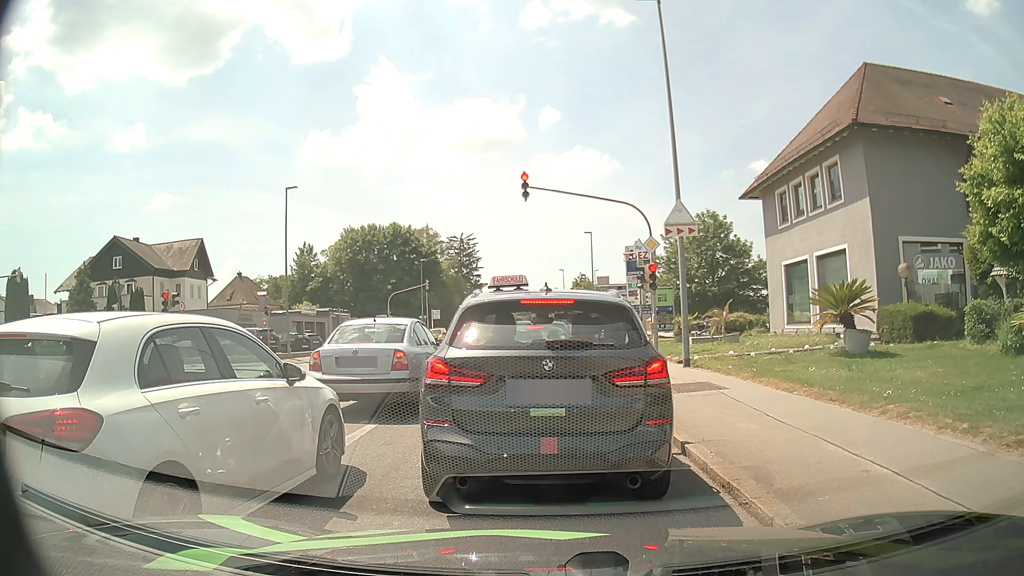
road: tertiary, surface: asphalt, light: Day
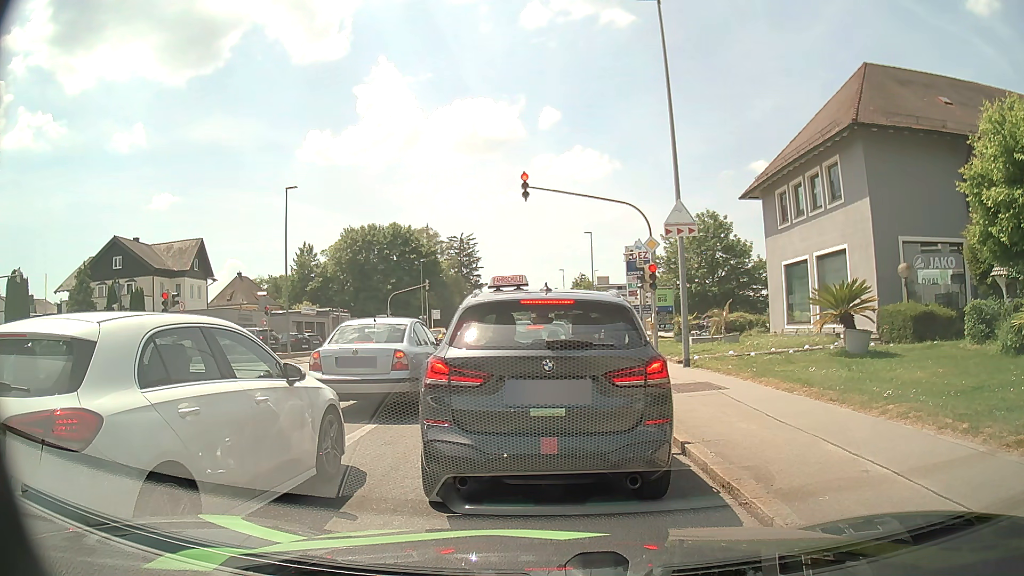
(0.0, 0.0) m; 0°
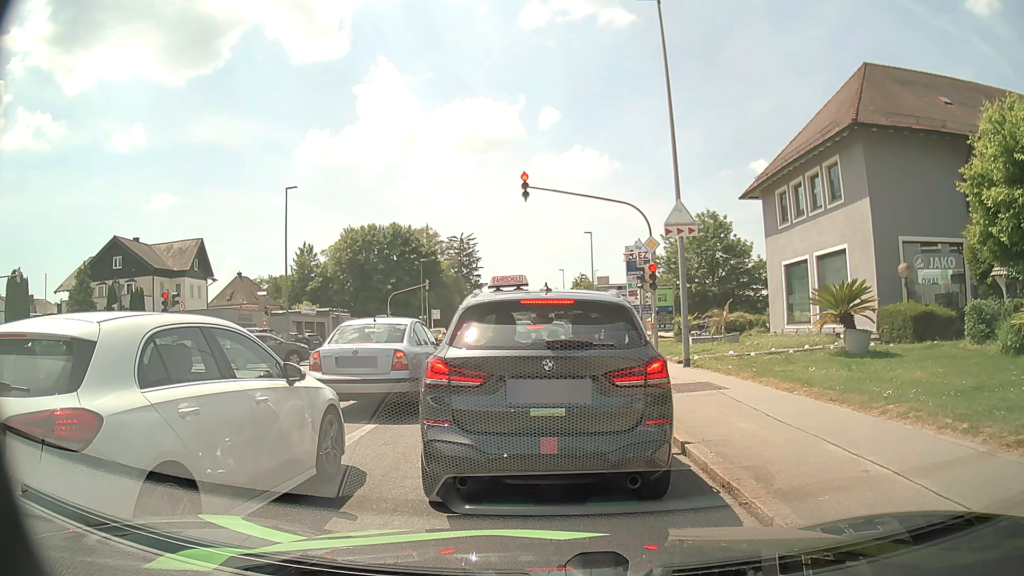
(0.0, 0.0) m; 0°
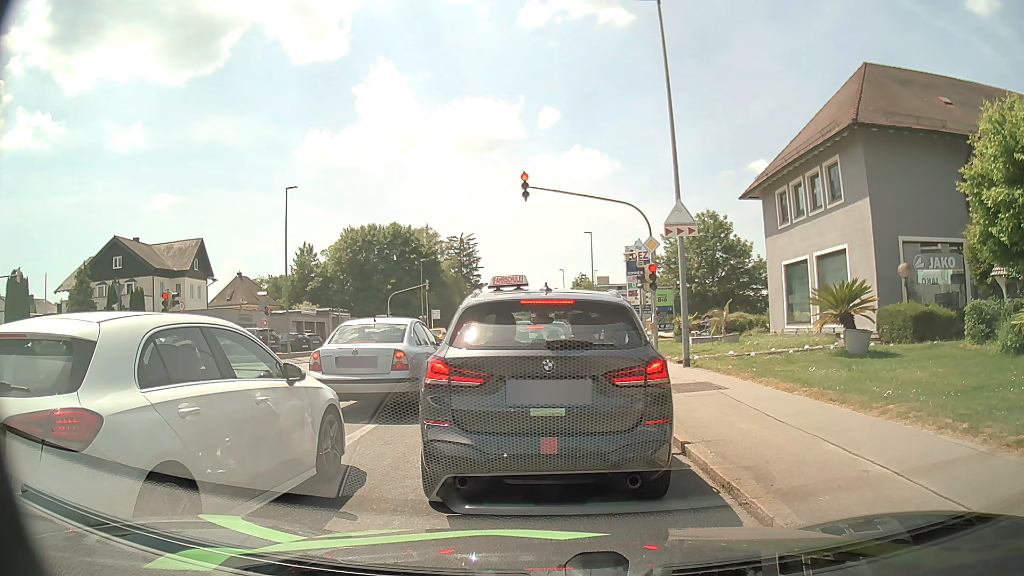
(0.0, 0.0) m; 0°
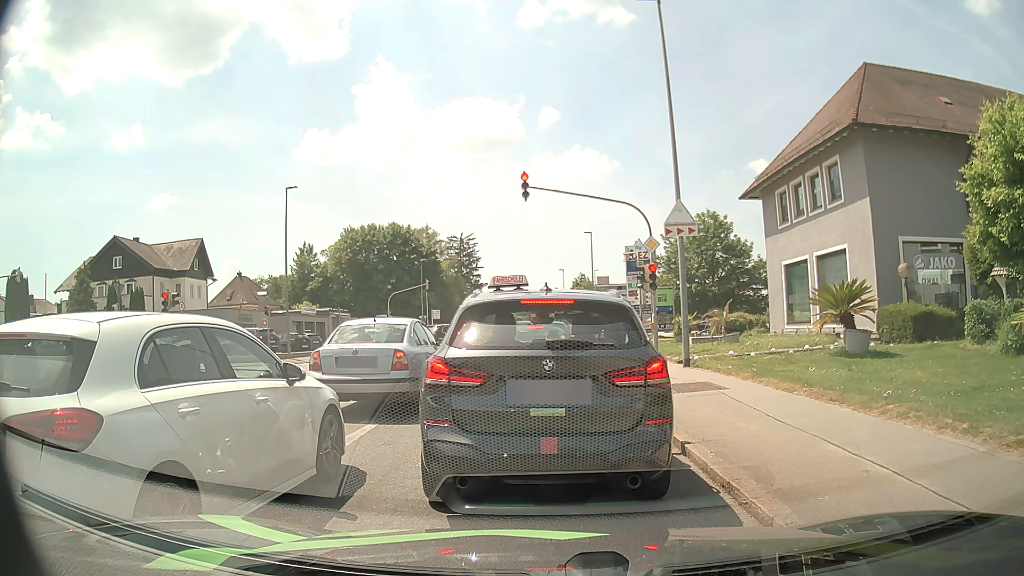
(0.0, 0.0) m; 0°
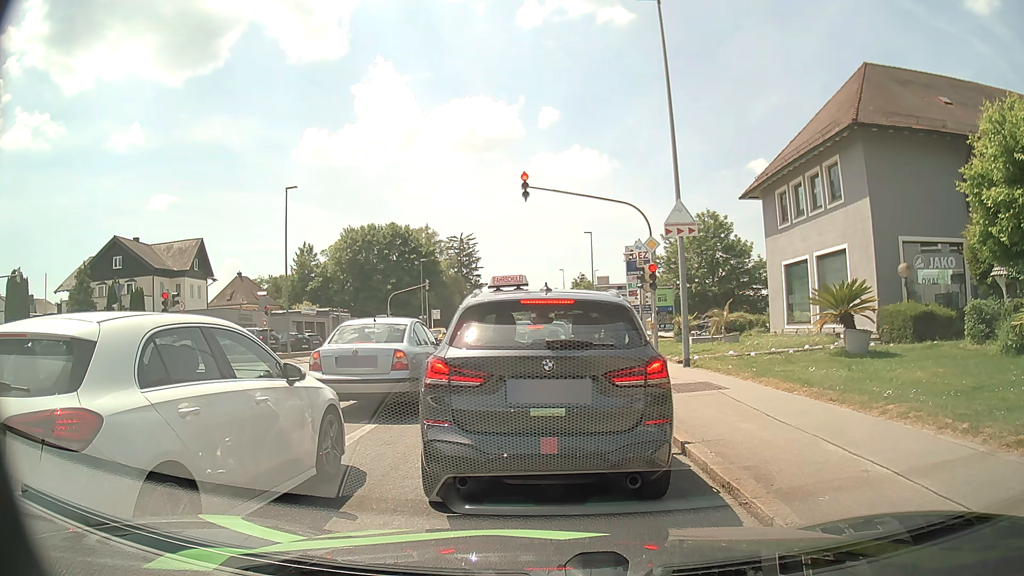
(0.0, 0.0) m; 0°
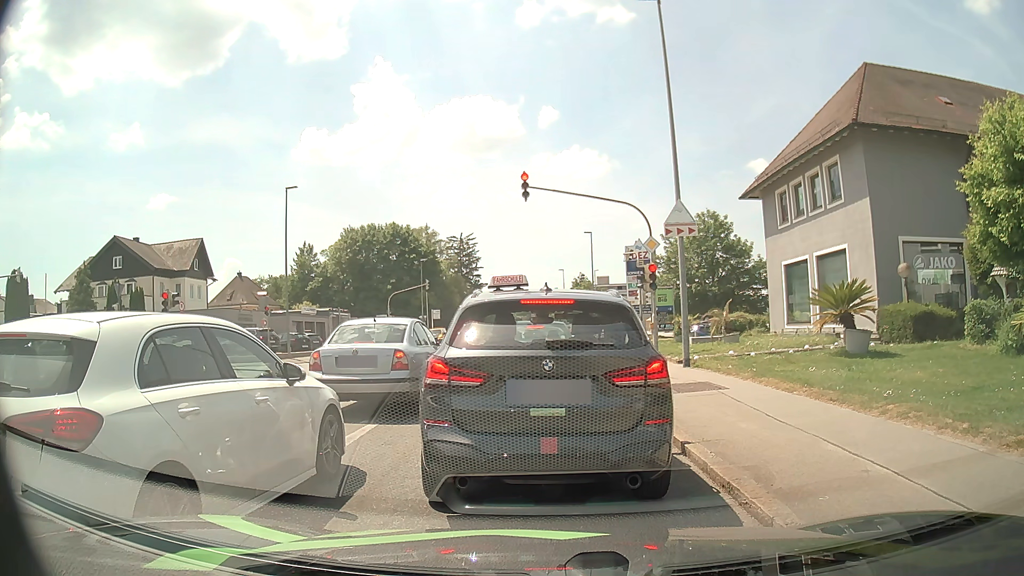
(0.0, 0.0) m; 0°
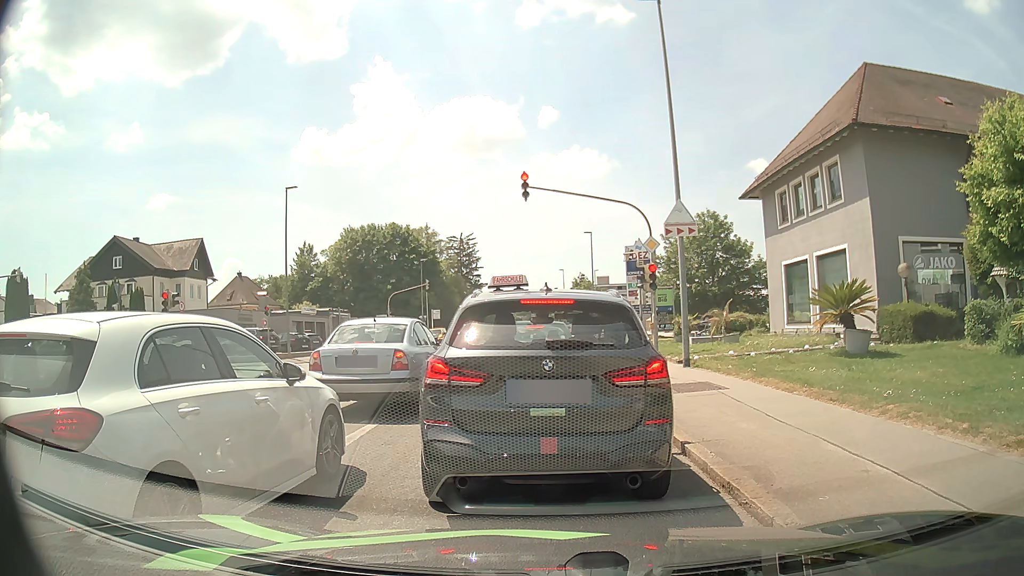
(0.0, 0.0) m; 0°
(0, +10) (0, +20) (-1, +30) (-1, +40) (-1, +50) (-1, +60) (-2, +70) (-2, +80) (-2, +90) (-2, +100) m
